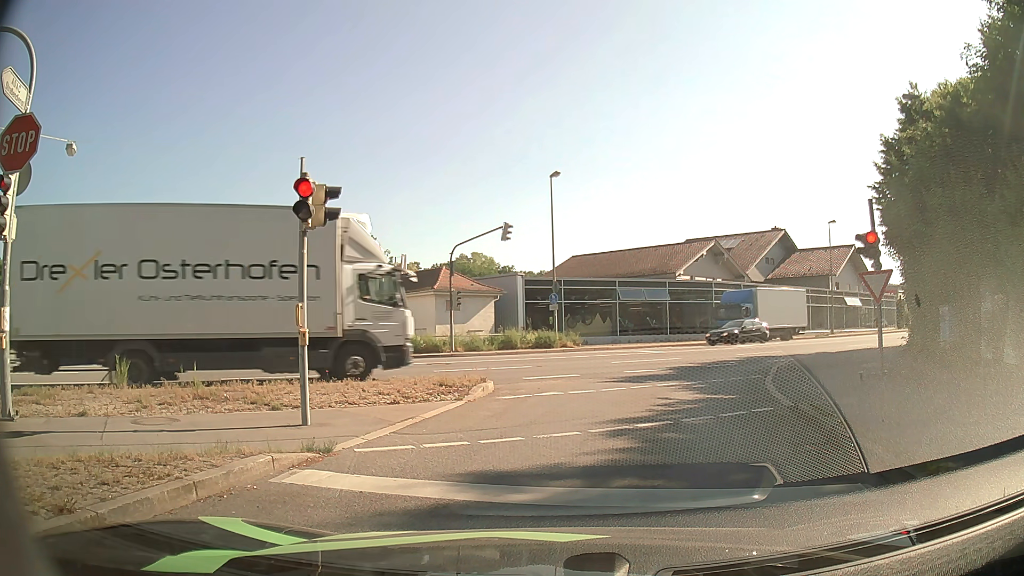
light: Day
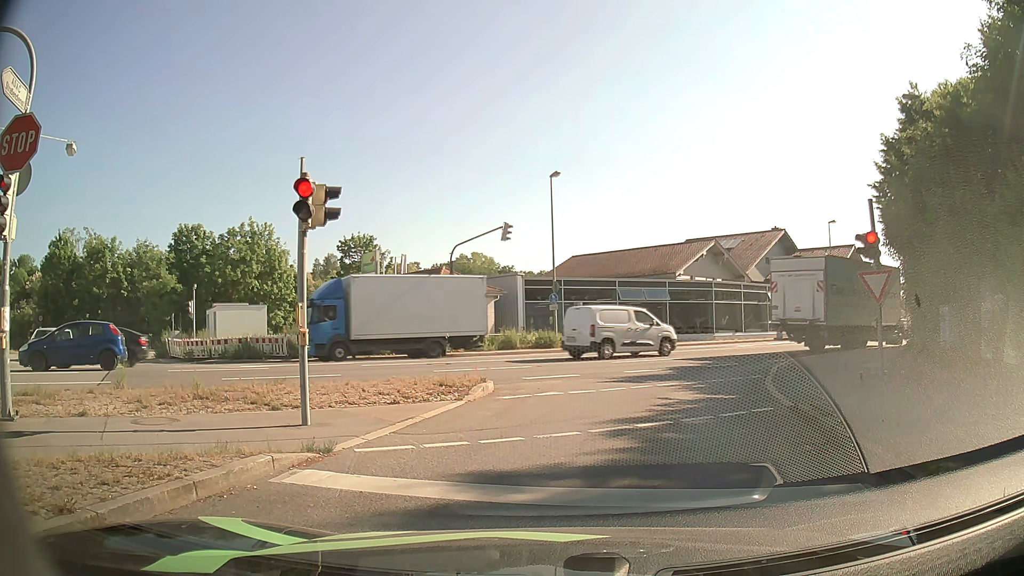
(0.0, 0.0) m; 0°
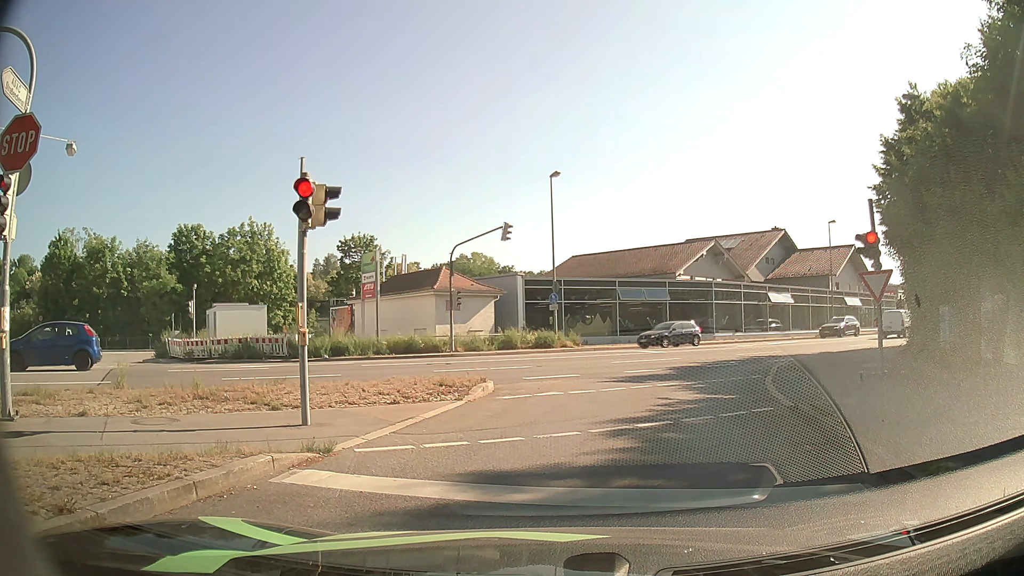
(0.0, 0.0) m; 0°
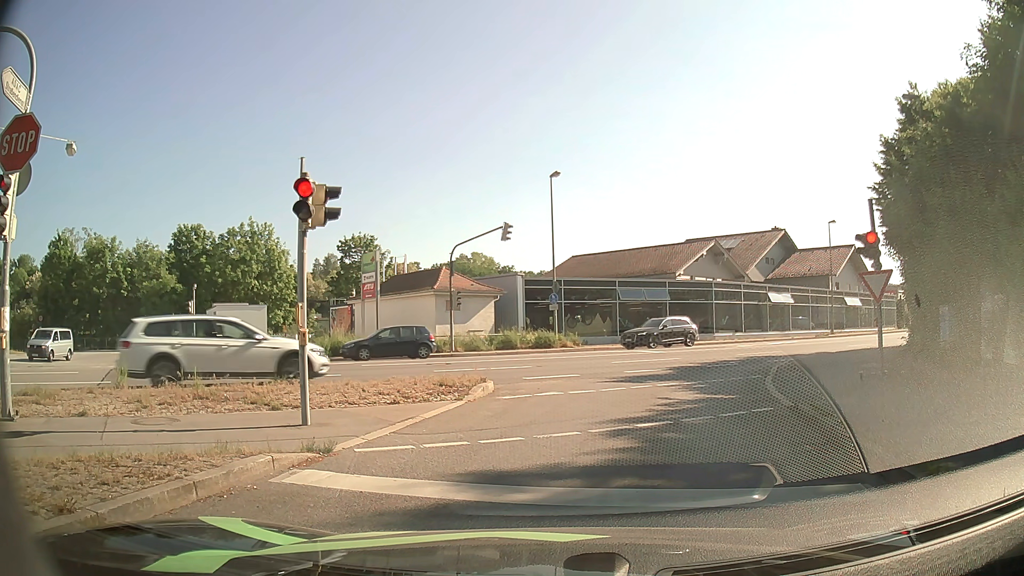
(0.0, 0.0) m; 0°
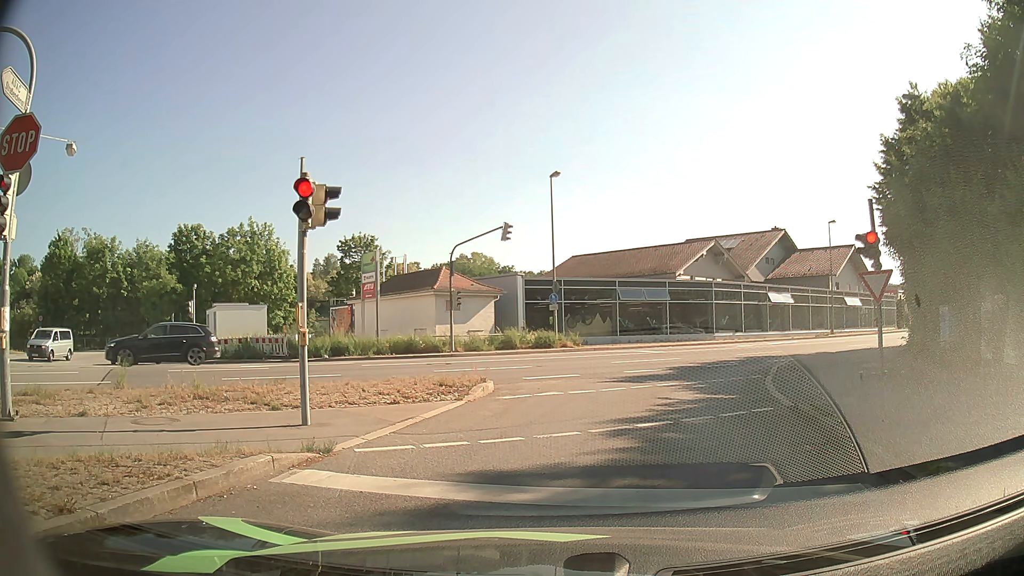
(0.0, 0.0) m; 0°
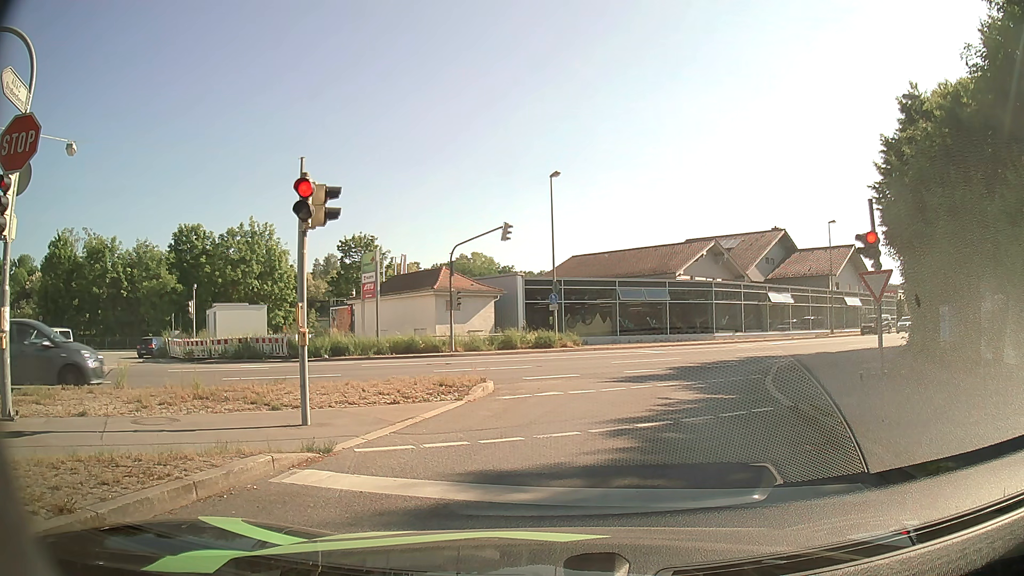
(0.0, 0.0) m; 0°
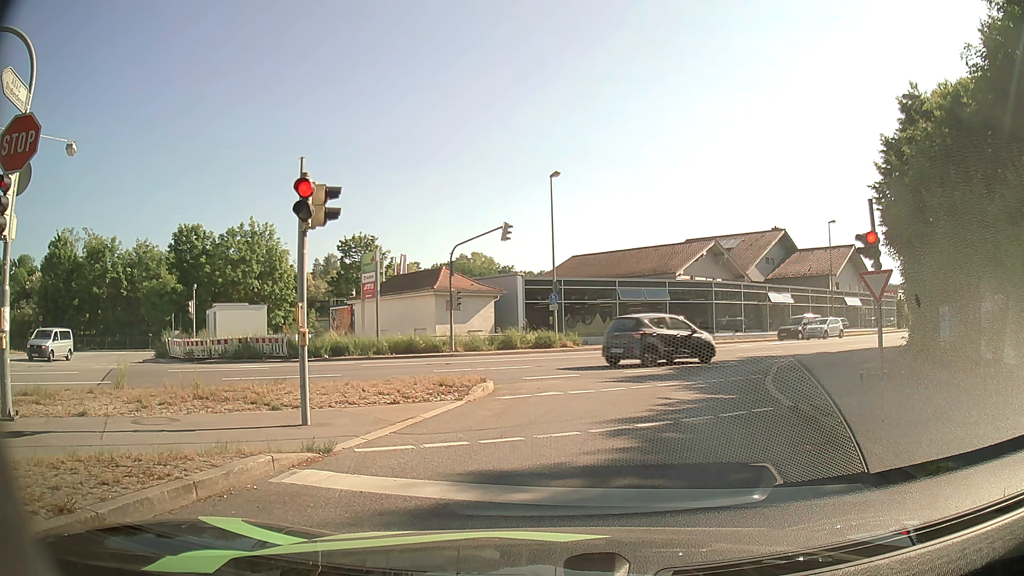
(0.0, 0.0) m; 0°
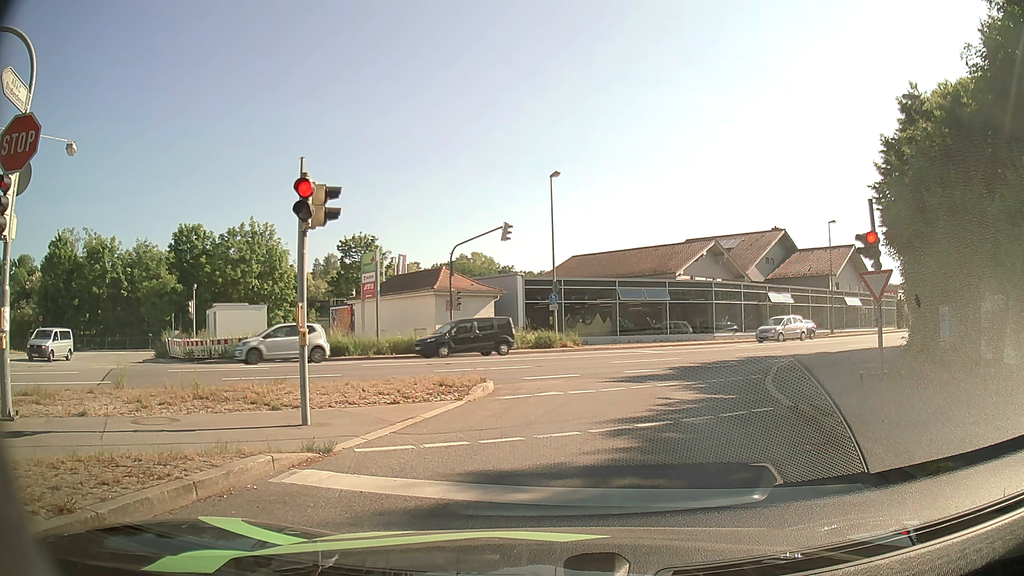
(0.0, 0.0) m; 0°
(+1, +10) (+4, +20) (+9, +28) (+17, +34) (+25, +40) (+33, +46) (+41, +53) (+48, +59) (+55, +66) (+63, +73) m
